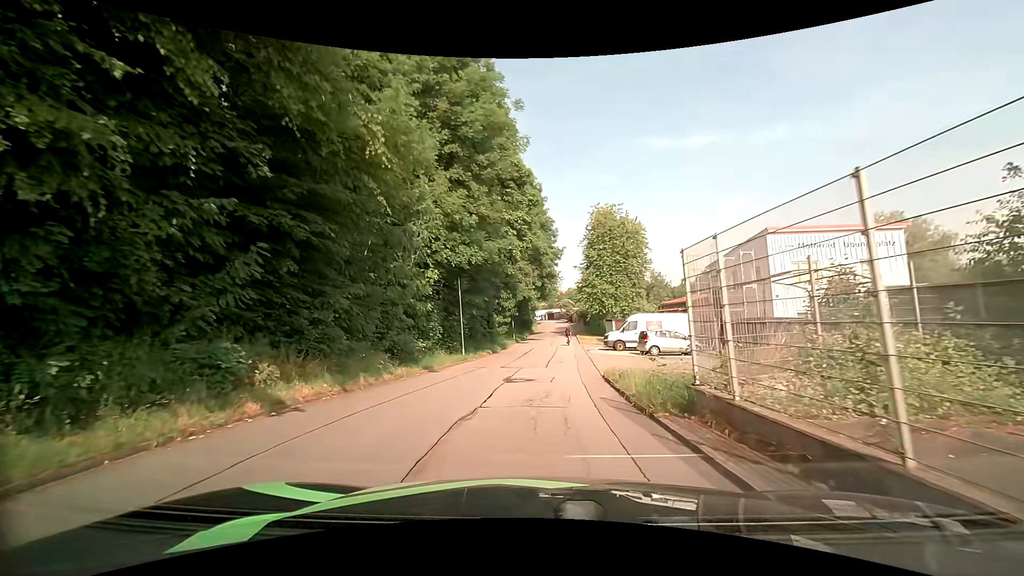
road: residential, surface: asphalt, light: Day
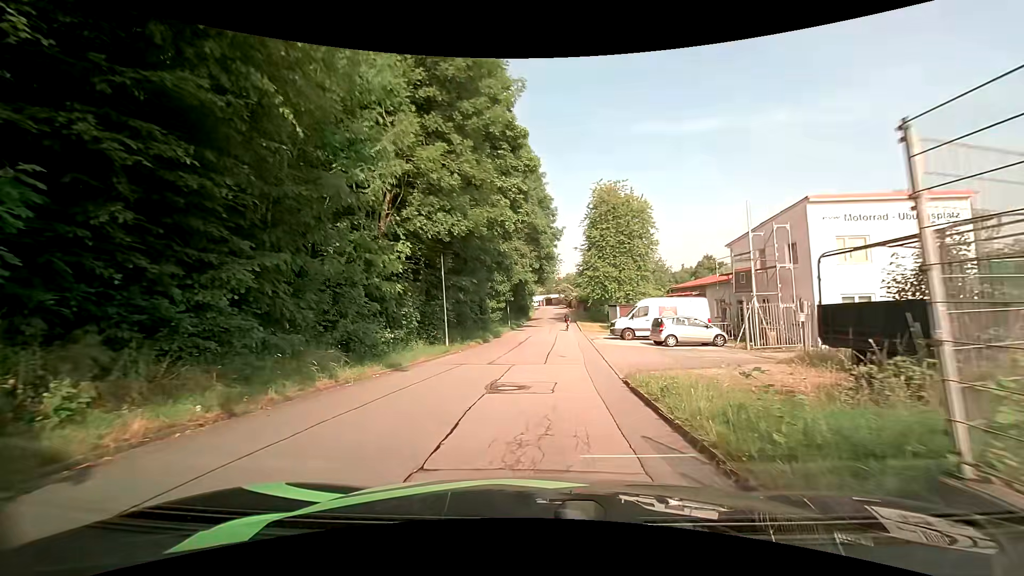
(-0.1, +4.4) m; -1°
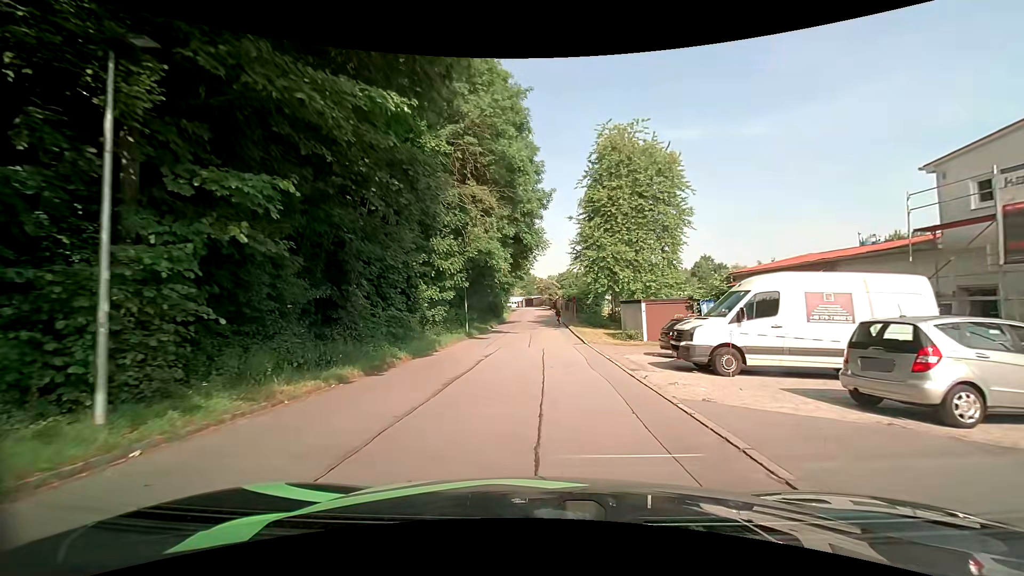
(+0.4, +18.8) m; +2°
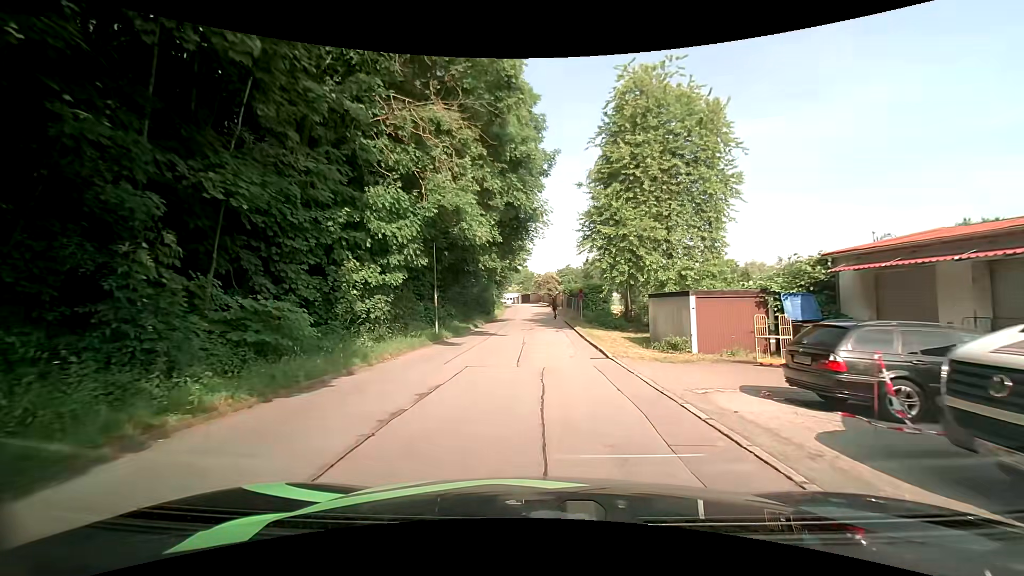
(+0.1, +9.3) m; +1°
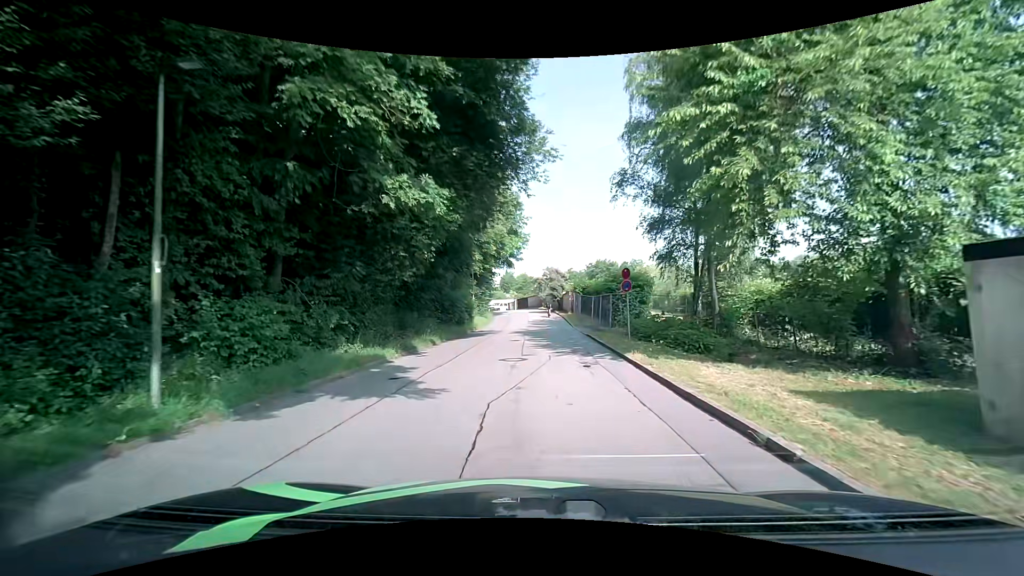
(0.0, +18.2) m; 0°
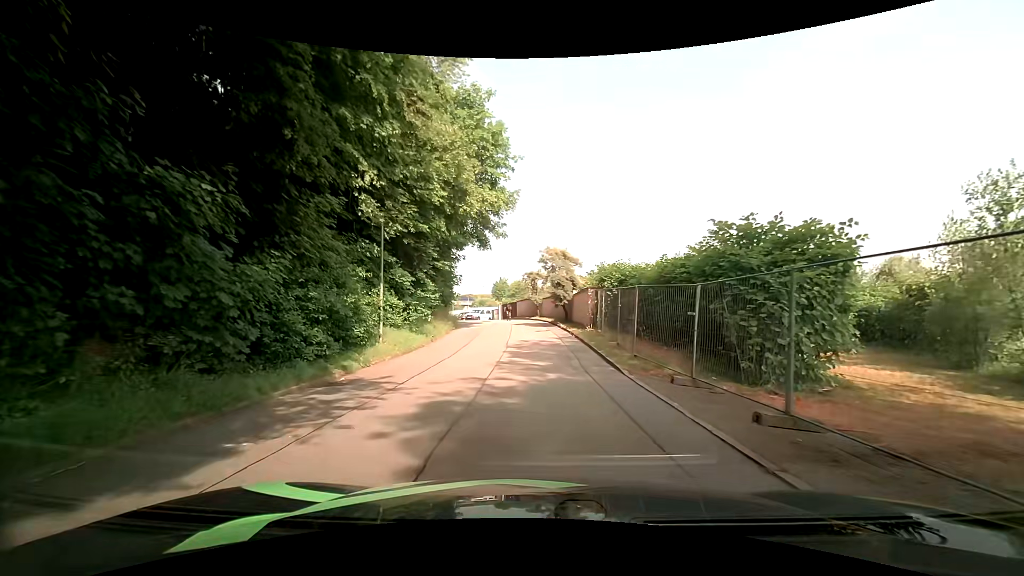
(+0.4, +21.8) m; +1°
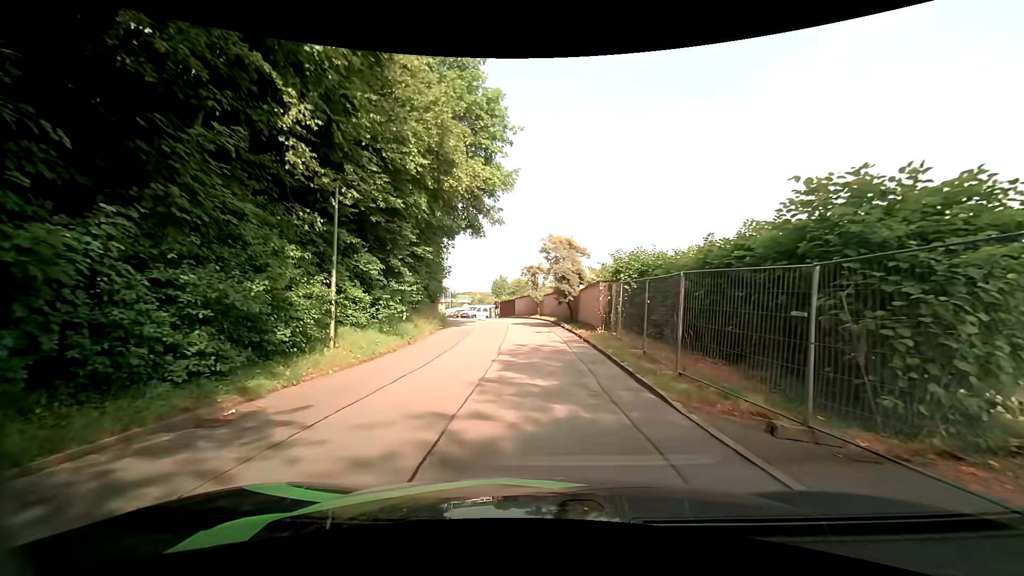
(0.0, +4.1) m; 0°
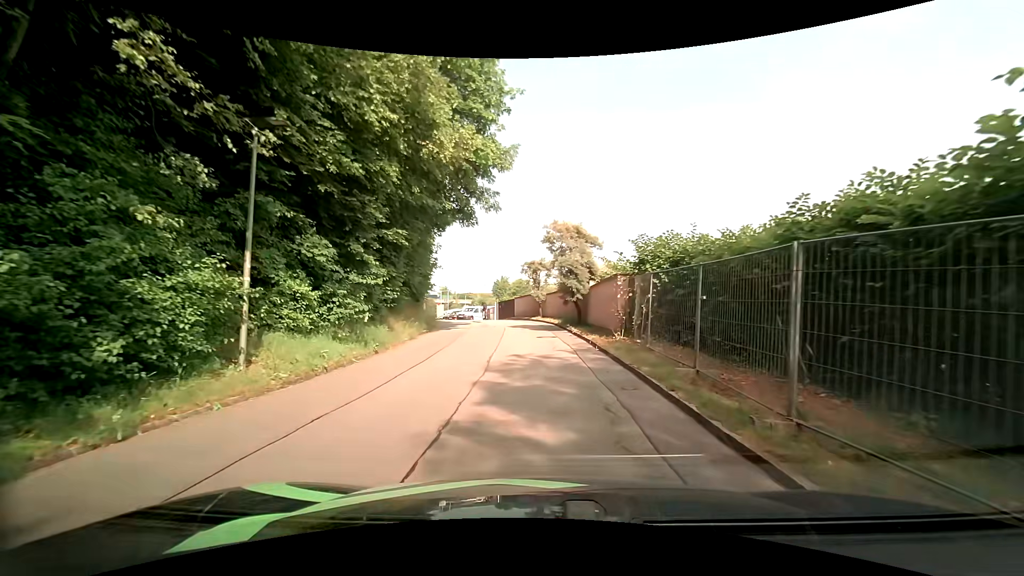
(0.0, +4.0) m; -1°
(0, +10) (-1, +20) (-2, +30) (-4, +40) (-8, +49) (-12, +58) (-16, +67) (-19, +77) (-22, +86) (-23, +96) m
